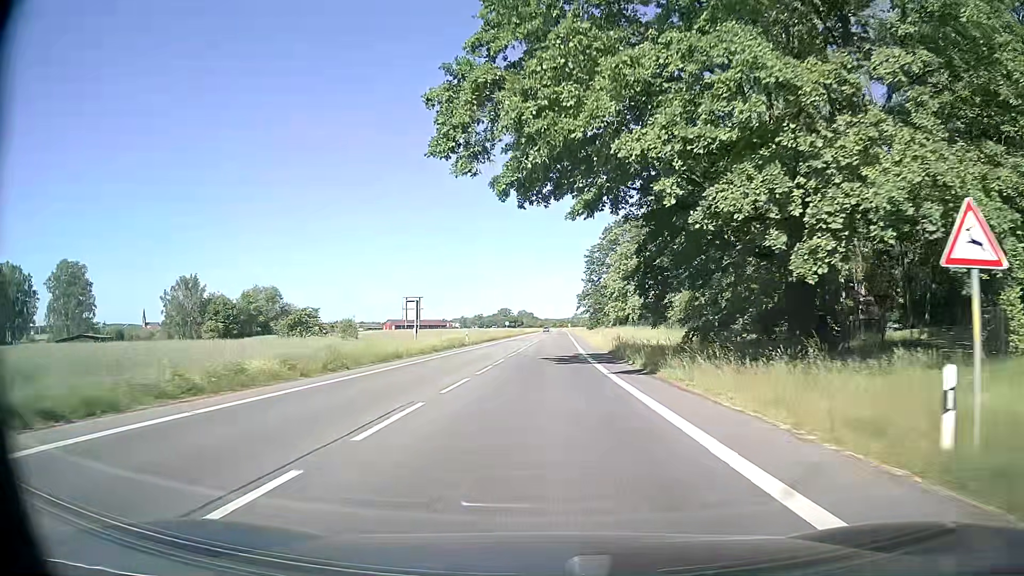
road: secondary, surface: asphalt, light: Day
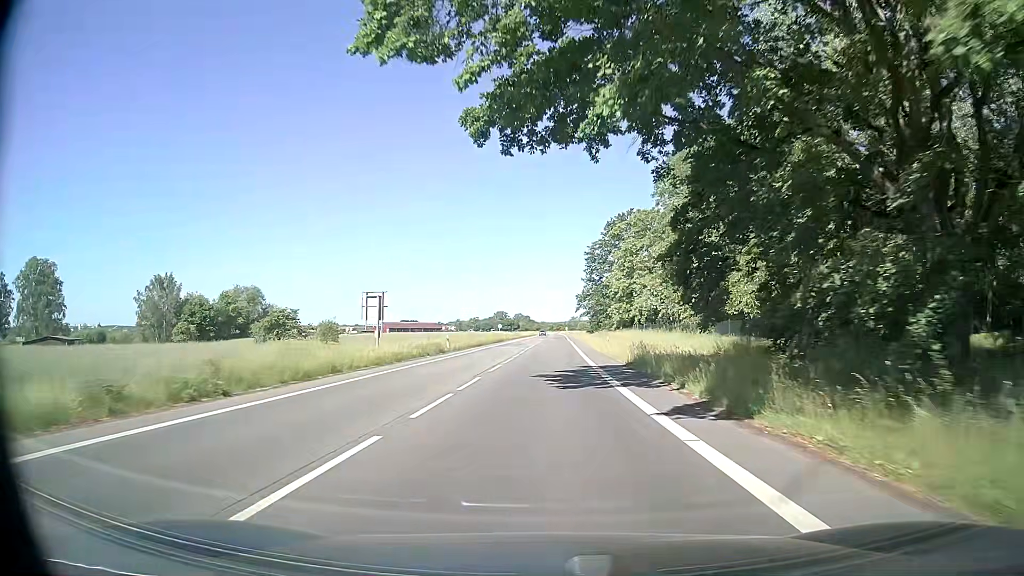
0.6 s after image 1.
(0.0, +9.5) m; 0°
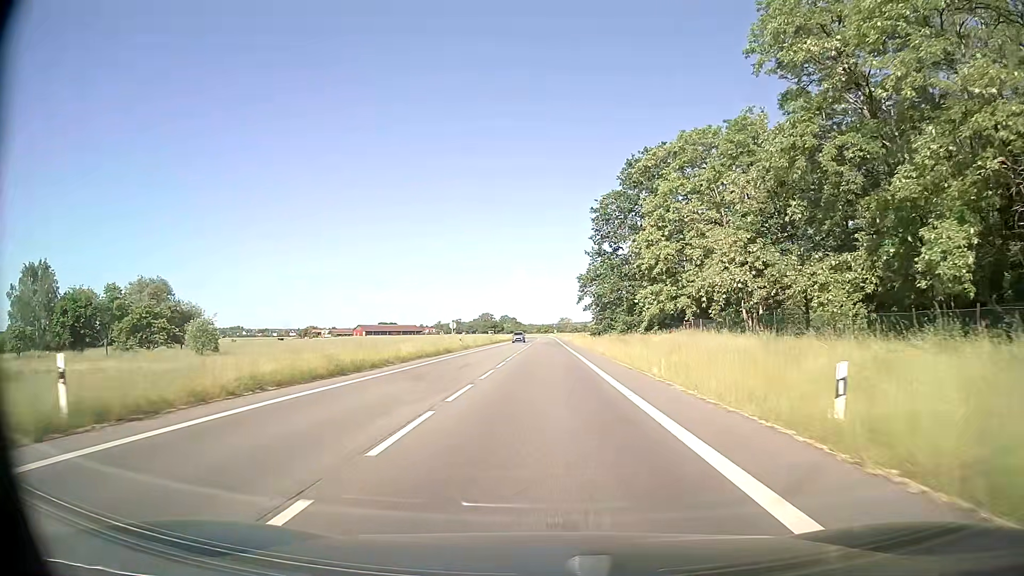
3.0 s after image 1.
(+0.5, +39.2) m; +1°
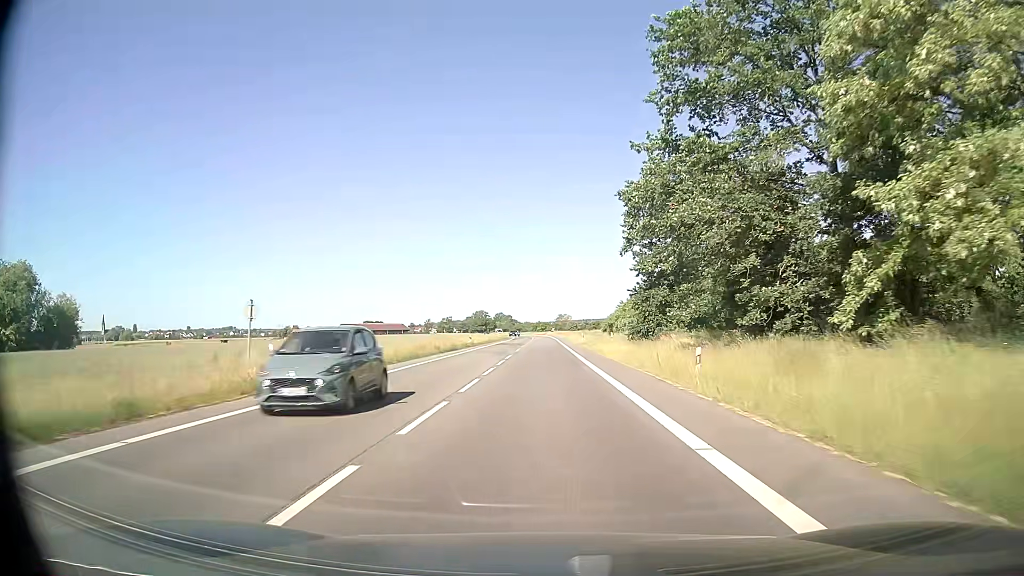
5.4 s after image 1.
(0.0, +40.8) m; 0°
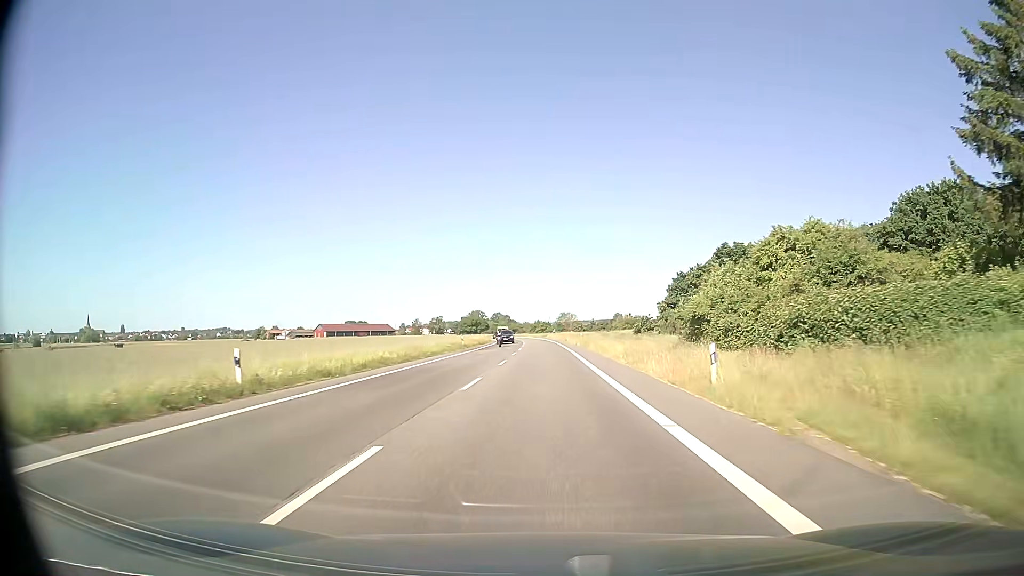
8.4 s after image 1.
(+0.1, +53.0) m; 0°
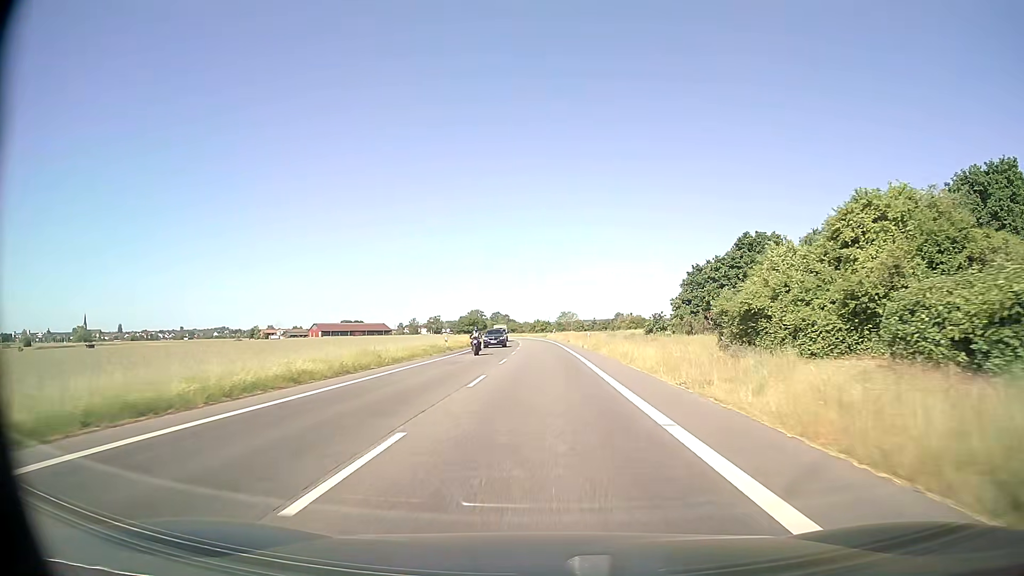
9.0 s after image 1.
(0.0, +10.8) m; 0°
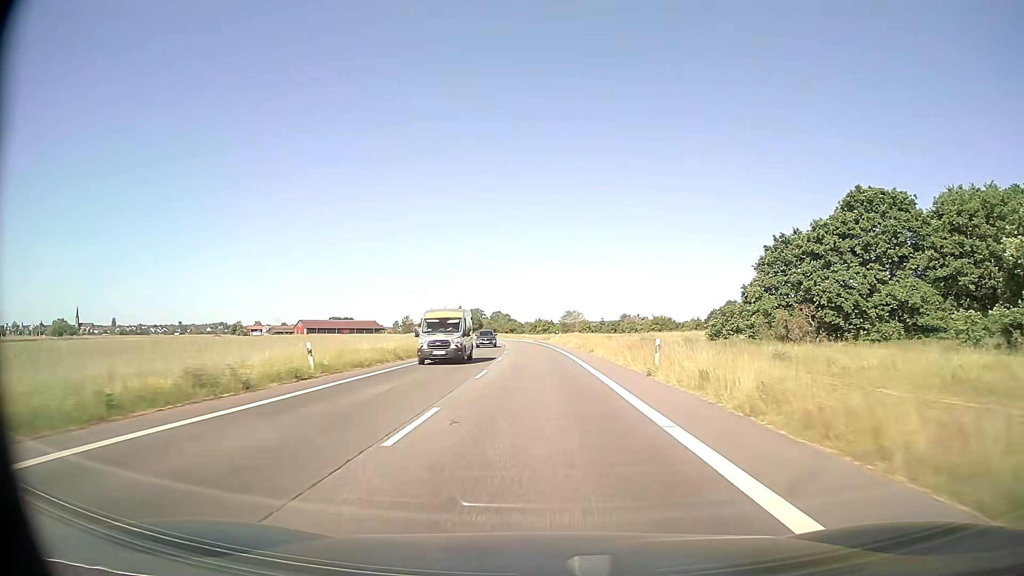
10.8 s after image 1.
(-0.1, +32.6) m; 0°
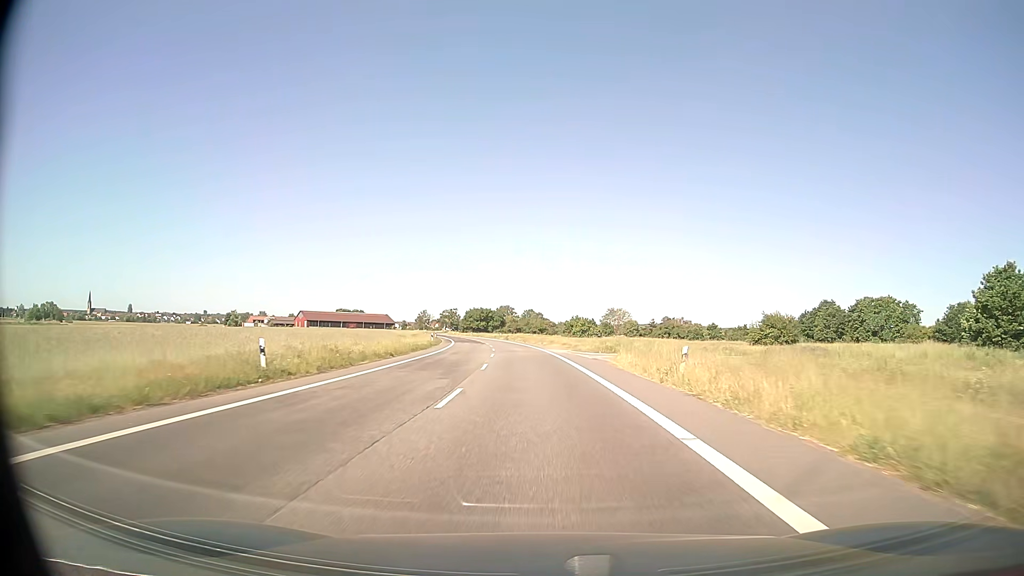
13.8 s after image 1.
(-1.1, +55.3) m; -3°
(0, +10) (0, +20) (-1, +30) (-1, +40) (-2, +50) (-3, +60) (-4, +70) (-5, +80) (-6, +90) (-8, +100) m
